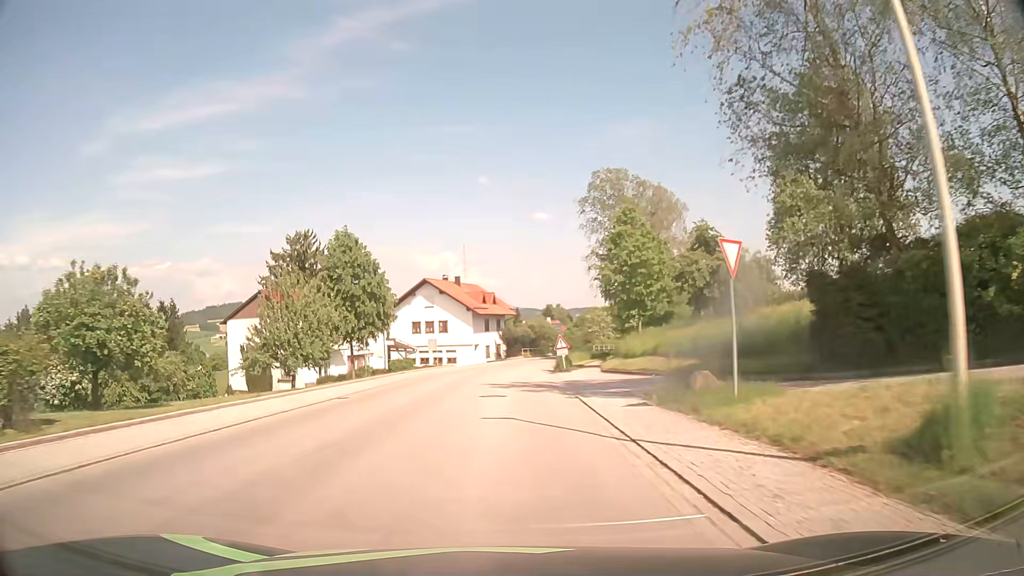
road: secondary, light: Day
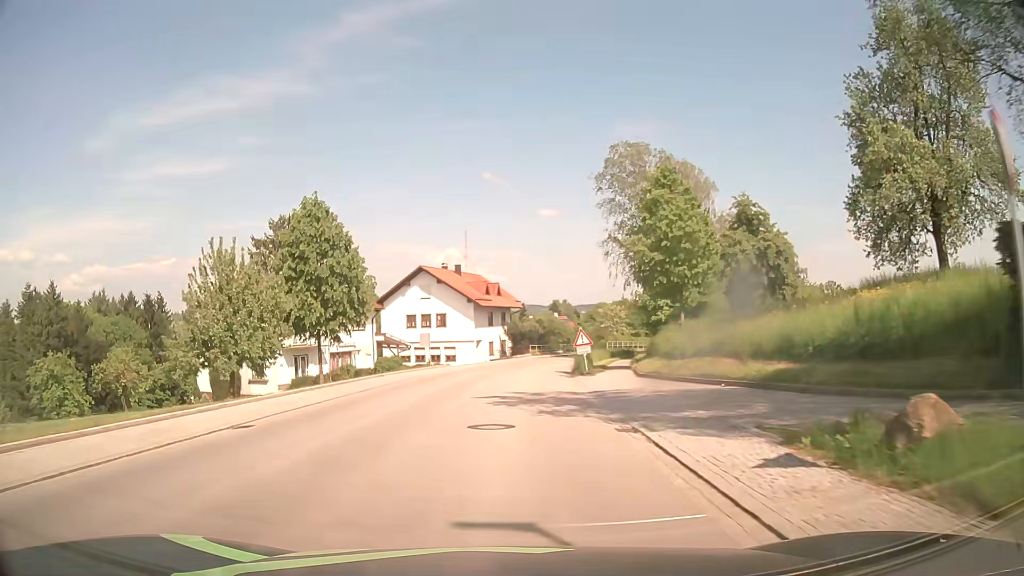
(-0.1, +7.8) m; -1°
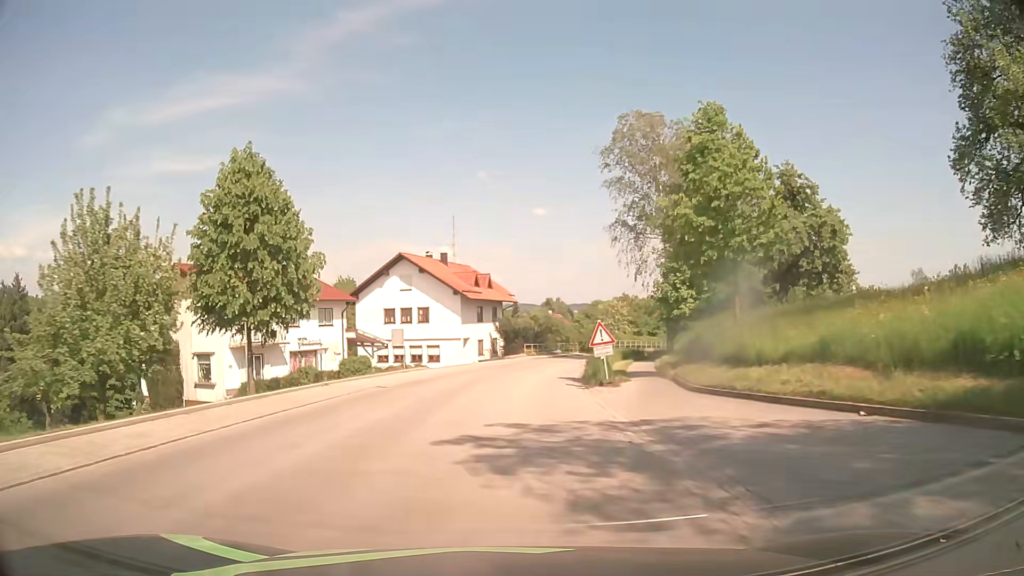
(0.0, +7.9) m; +1°
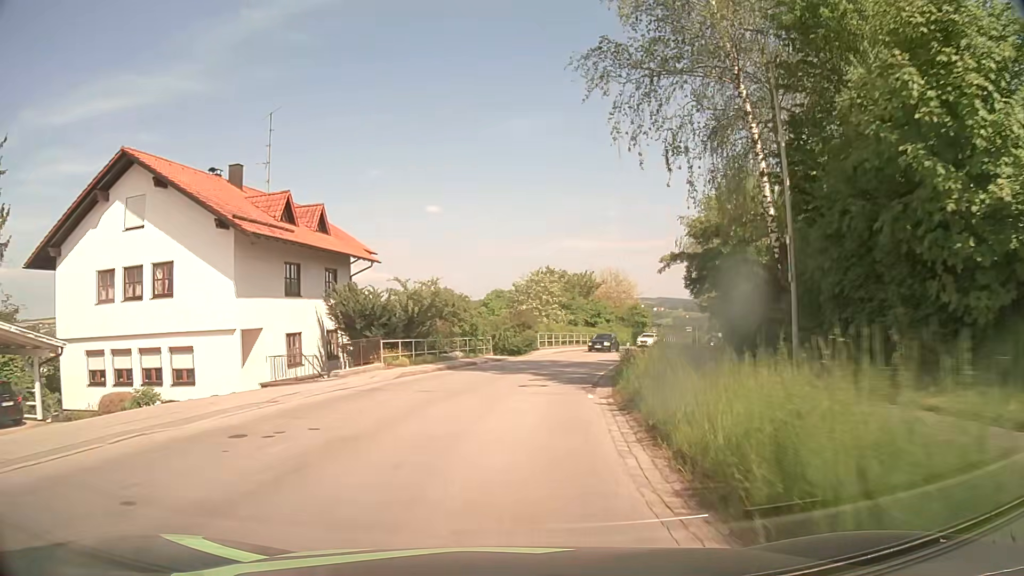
(+1.9, +31.0) m; +9°
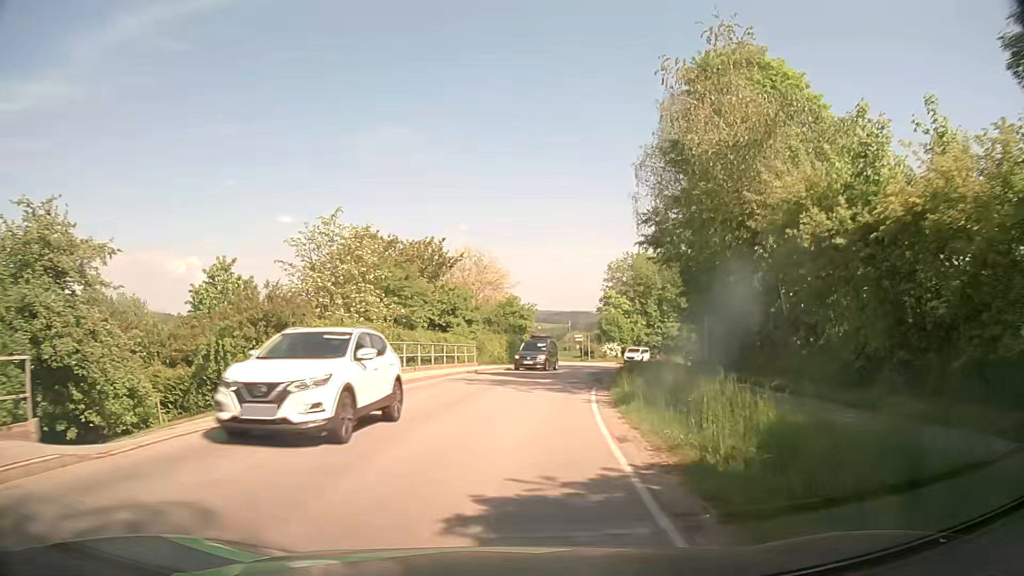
(+3.6, +30.1) m; +13°
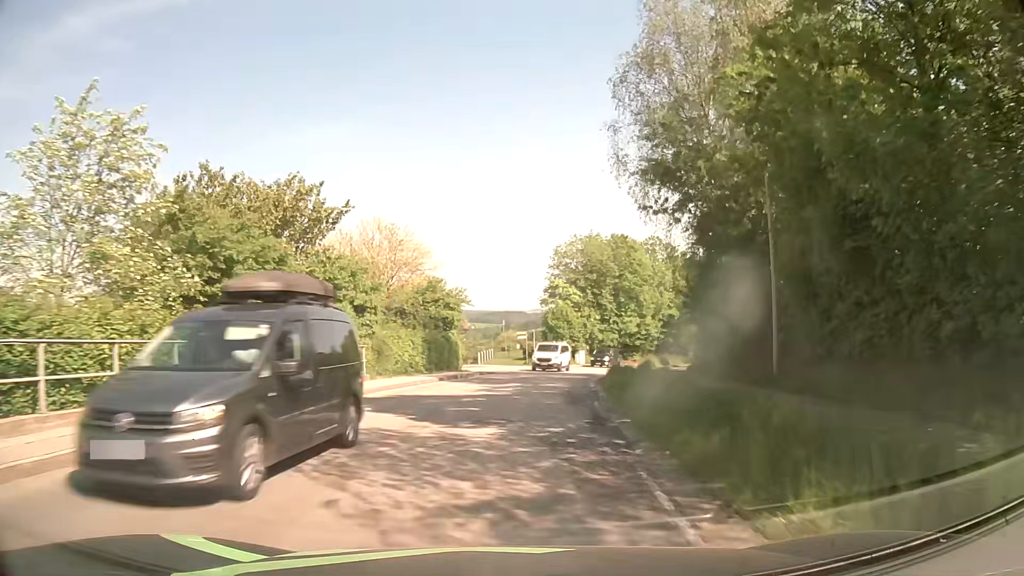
(+0.7, +15.5) m; +5°
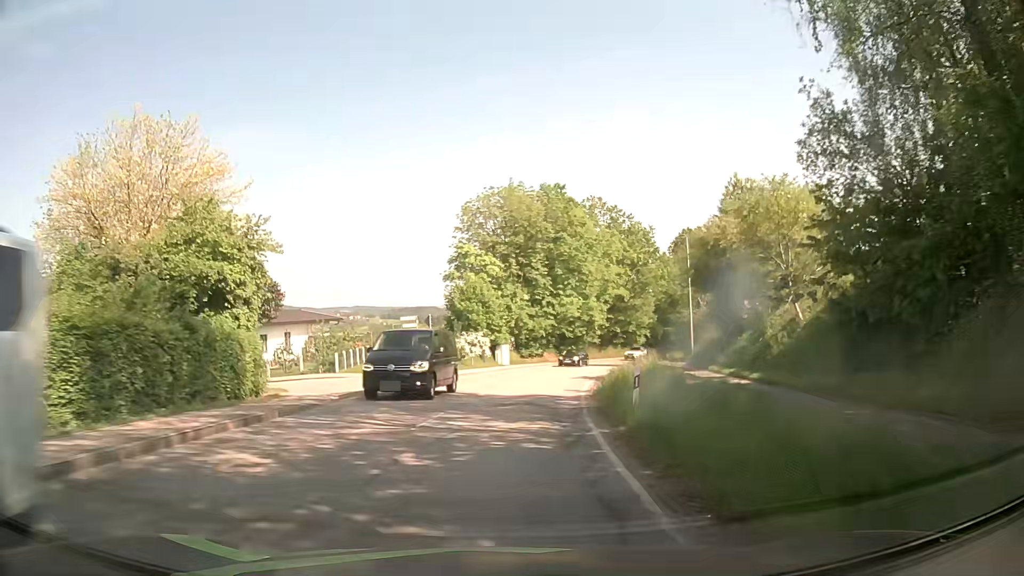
(+1.9, +23.6) m; +8°
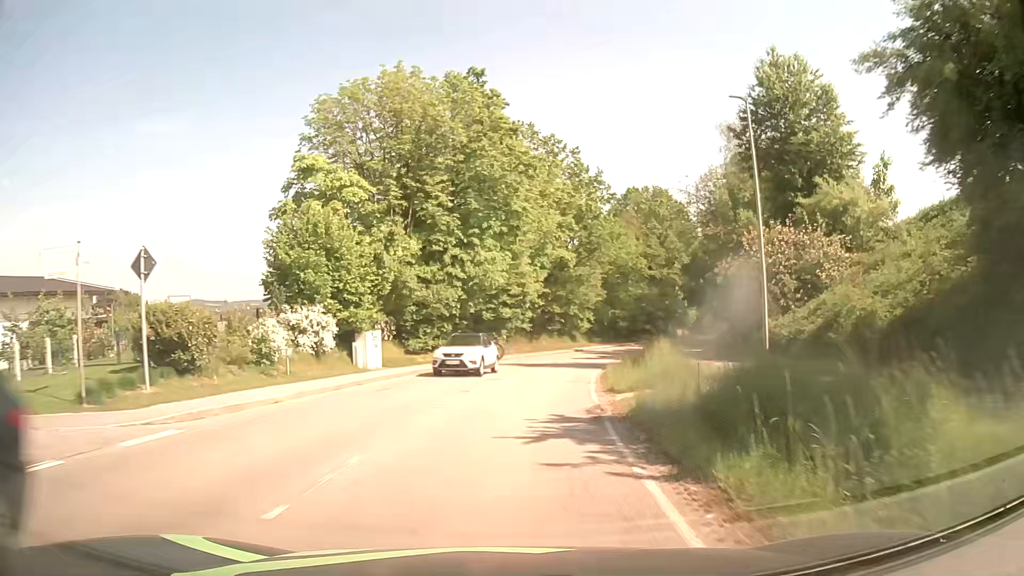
(+1.6, +24.3) m; +8°
(0, +10) (+1, +20) (+3, +30) (+5, +40) (+8, +49) (+12, +58) (+17, +67) (+22, +76) (+27, +84) (+33, +93) m
